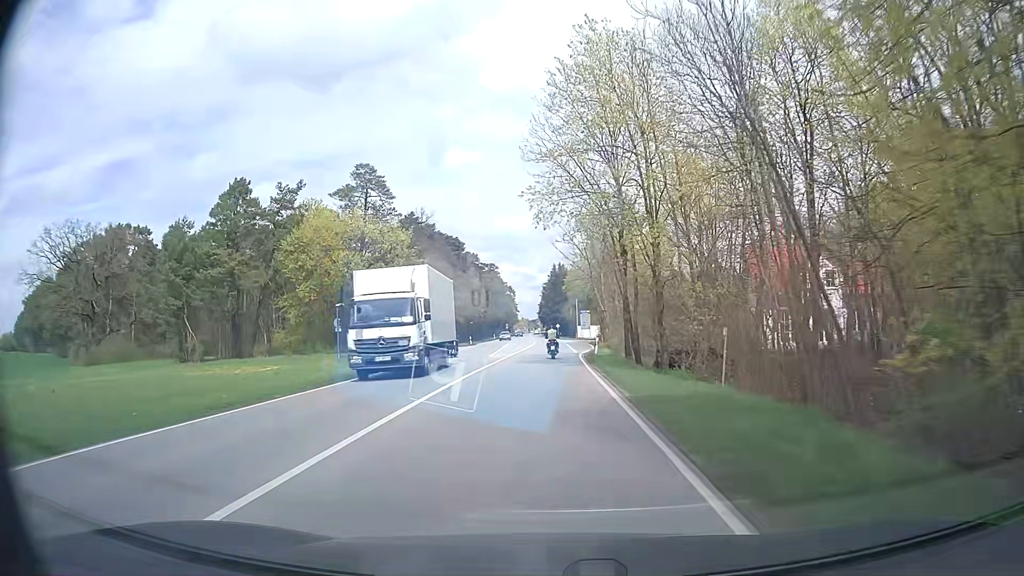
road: secondary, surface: asphalt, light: Day
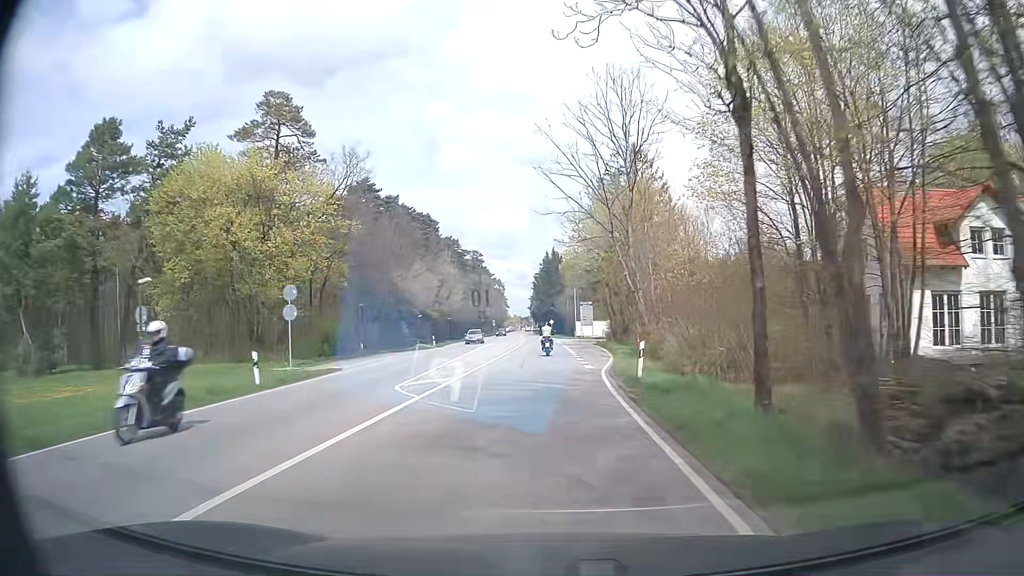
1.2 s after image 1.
(+0.1, +21.9) m; +1°
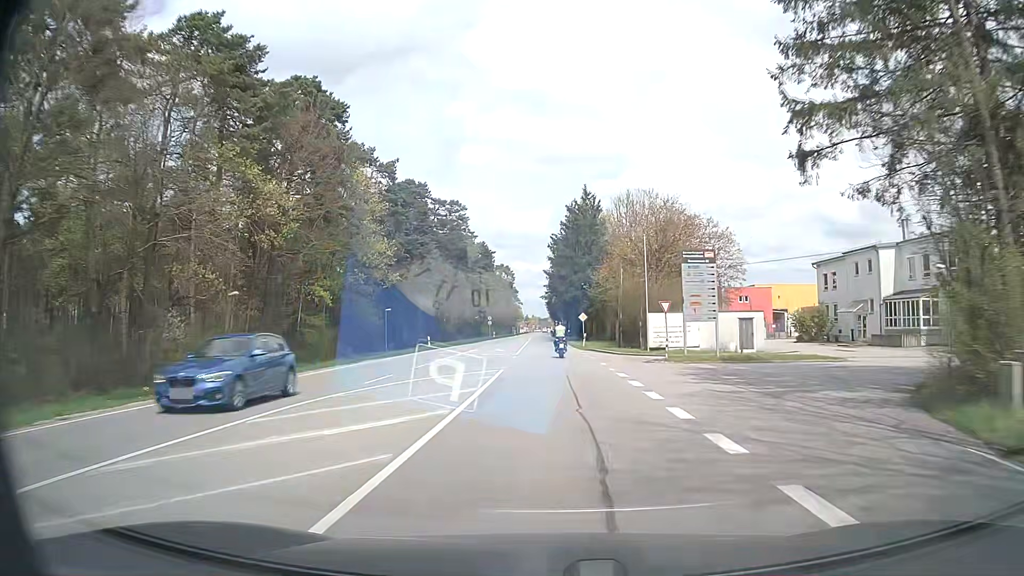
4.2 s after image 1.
(-0.8, +55.6) m; -2°
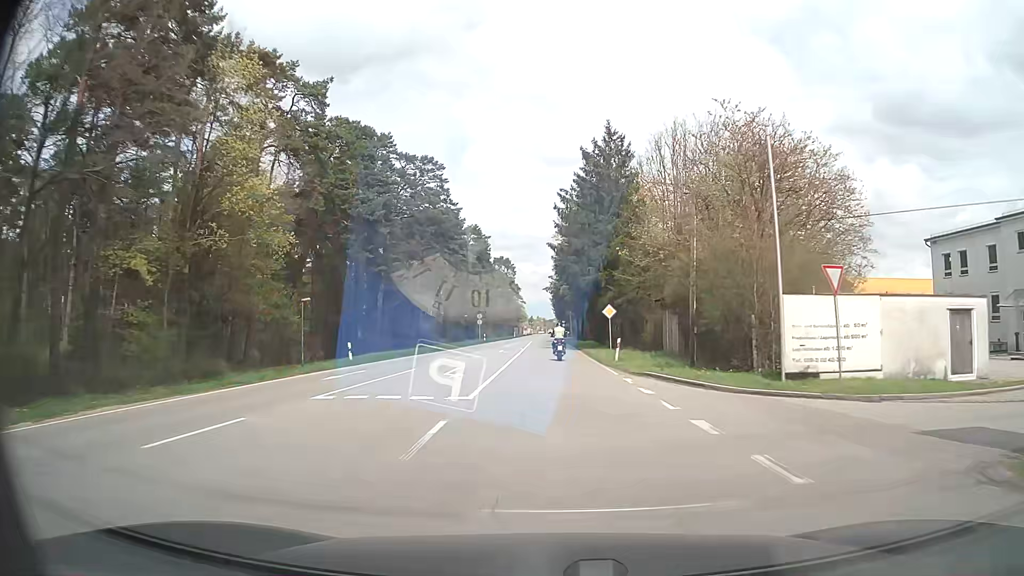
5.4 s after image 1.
(0.0, +22.6) m; -1°
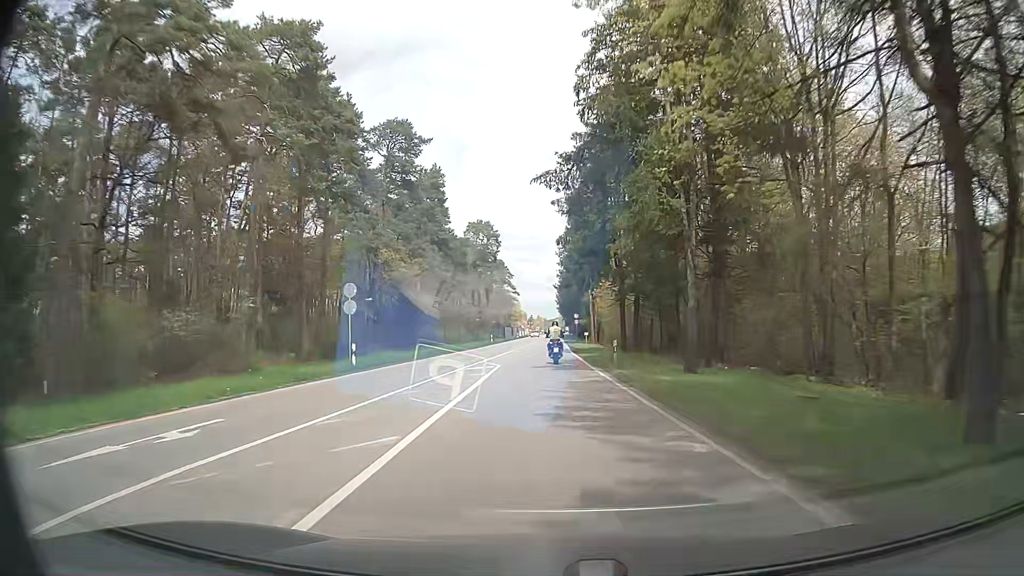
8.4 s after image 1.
(-0.1, +55.4) m; 0°
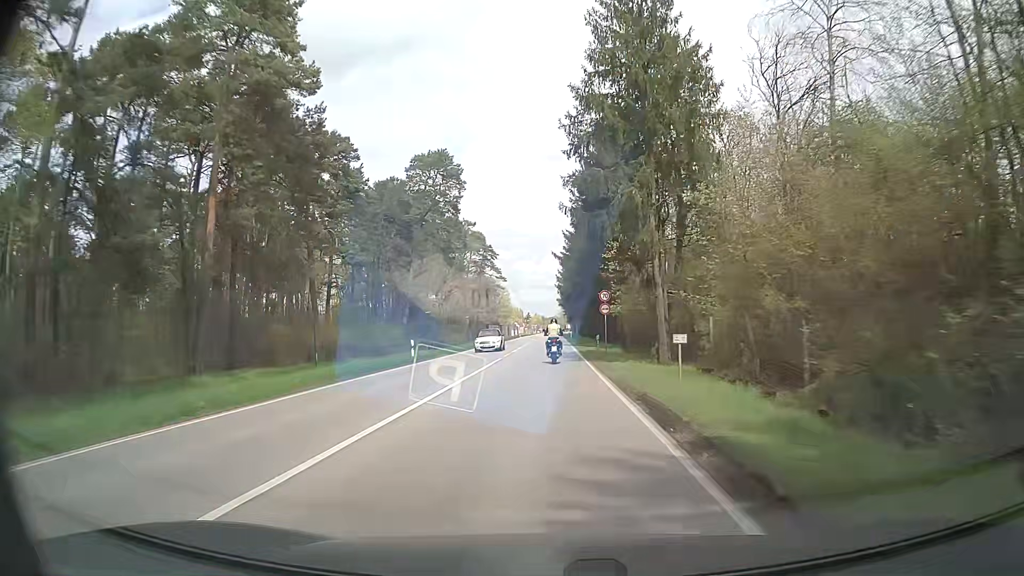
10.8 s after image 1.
(-0.1, +43.0) m; +1°
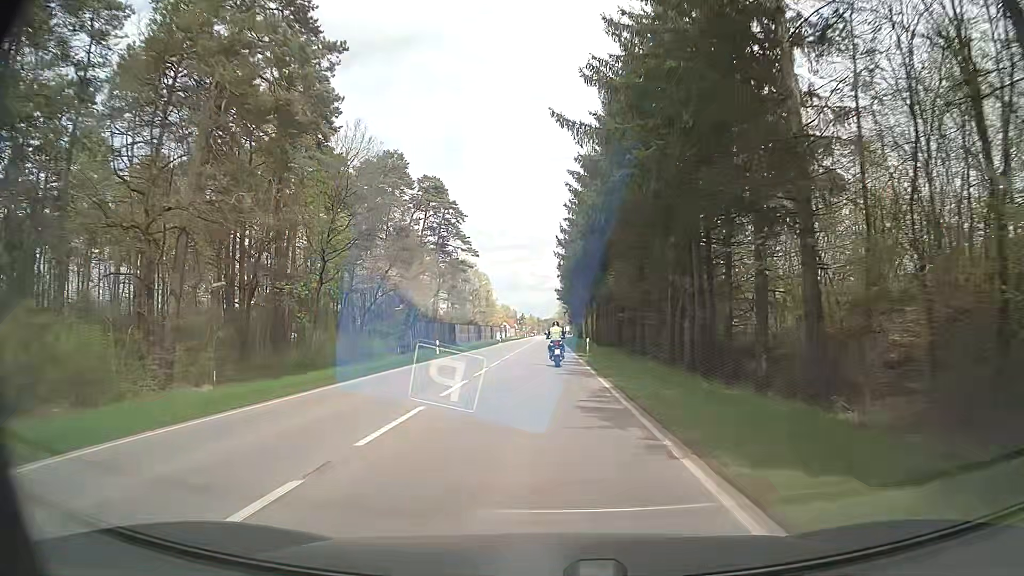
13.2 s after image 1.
(-0.5, +42.5) m; -1°
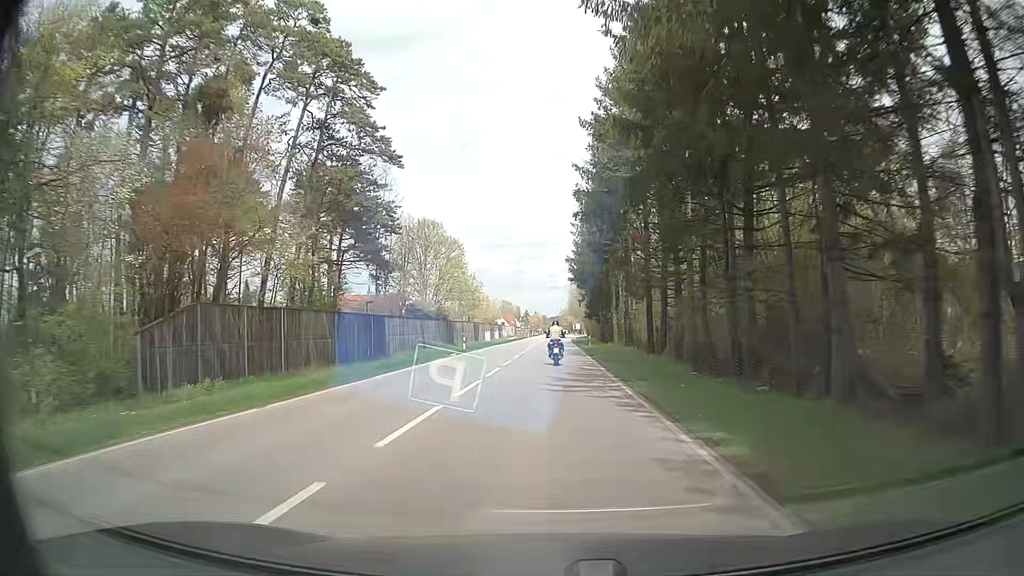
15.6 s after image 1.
(0.0, +42.2) m; -1°
(0, +10) (0, +20) (0, +30) (0, +40) (0, +50) (+1, +60) (+1, +70) (+1, +80) (+2, +90) (+2, +100) m
